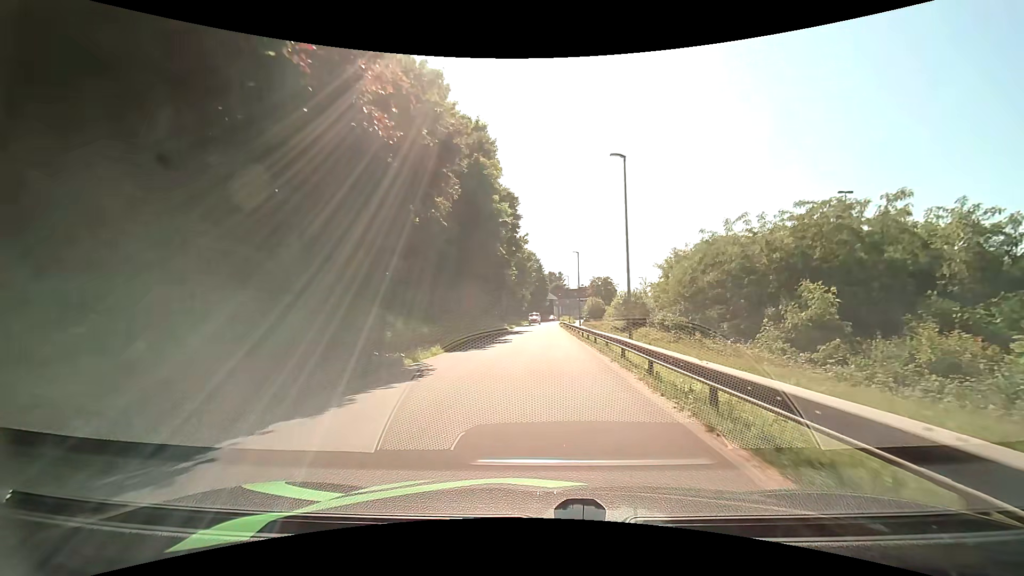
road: residential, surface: asphalt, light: Day
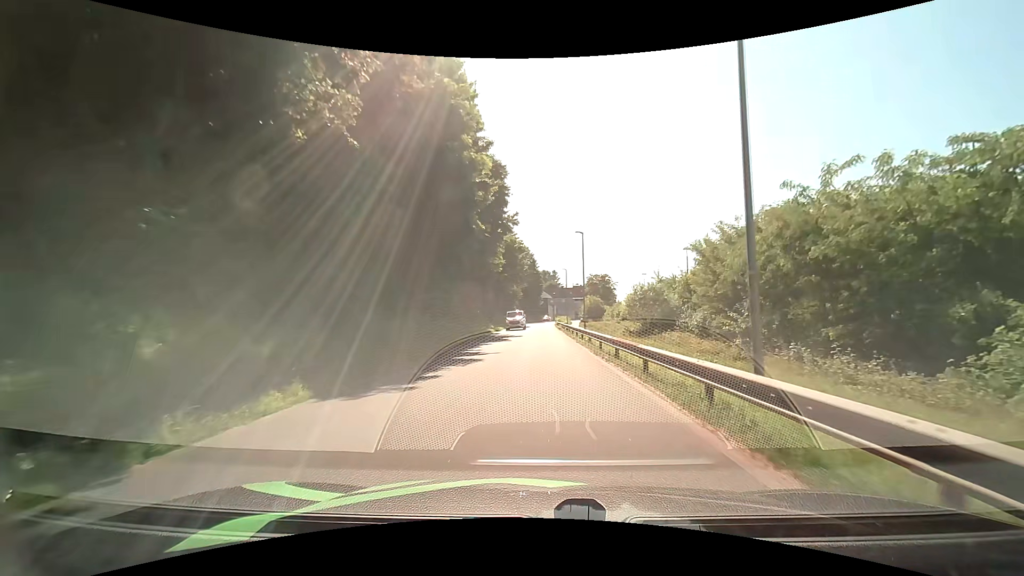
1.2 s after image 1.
(+0.1, +11.9) m; 0°
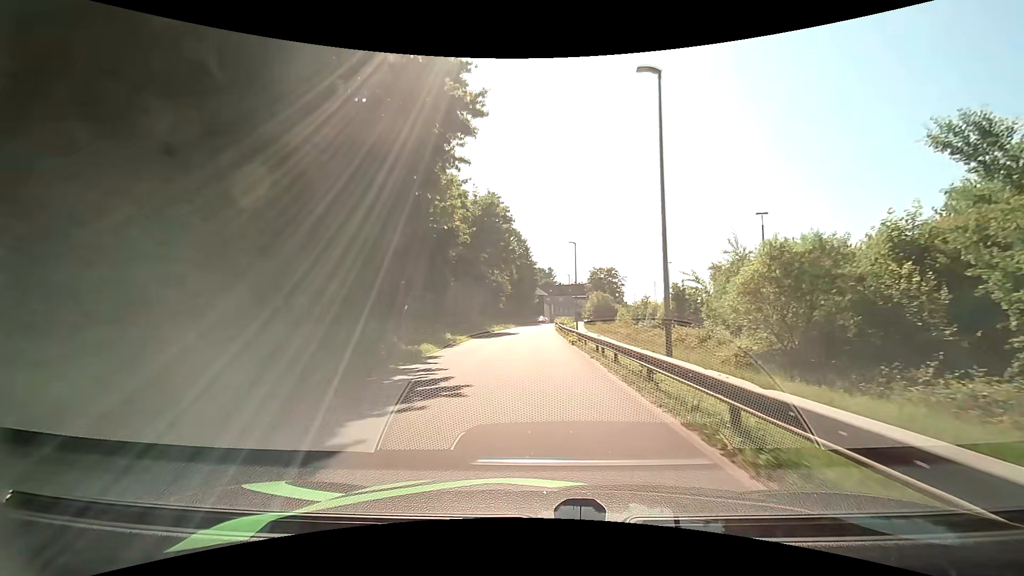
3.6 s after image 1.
(+0.3, +25.7) m; +1°
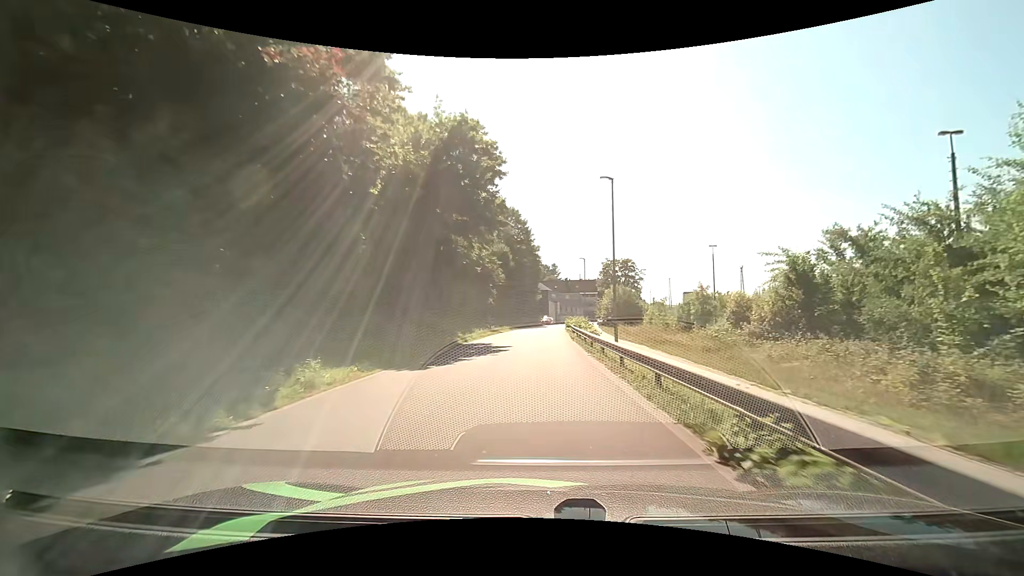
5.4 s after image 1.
(+0.1, +20.4) m; 0°
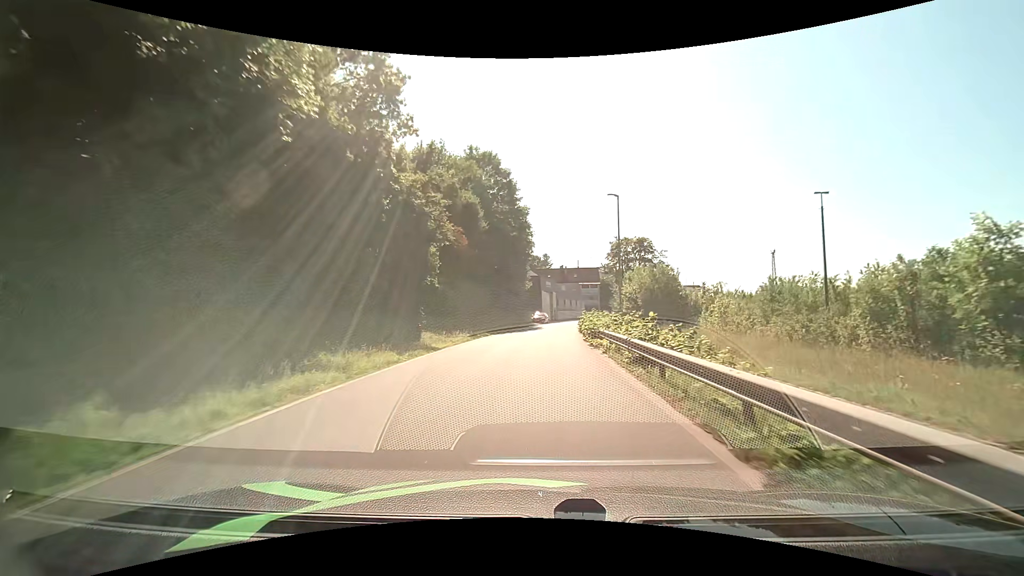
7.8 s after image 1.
(0.0, +27.5) m; +1°
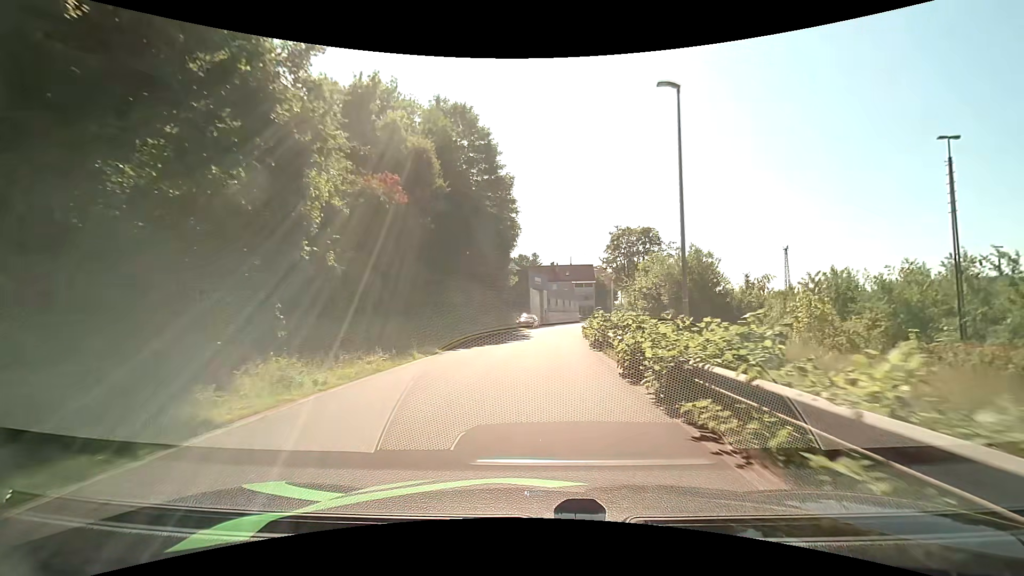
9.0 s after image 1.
(+0.1, +13.6) m; +1°
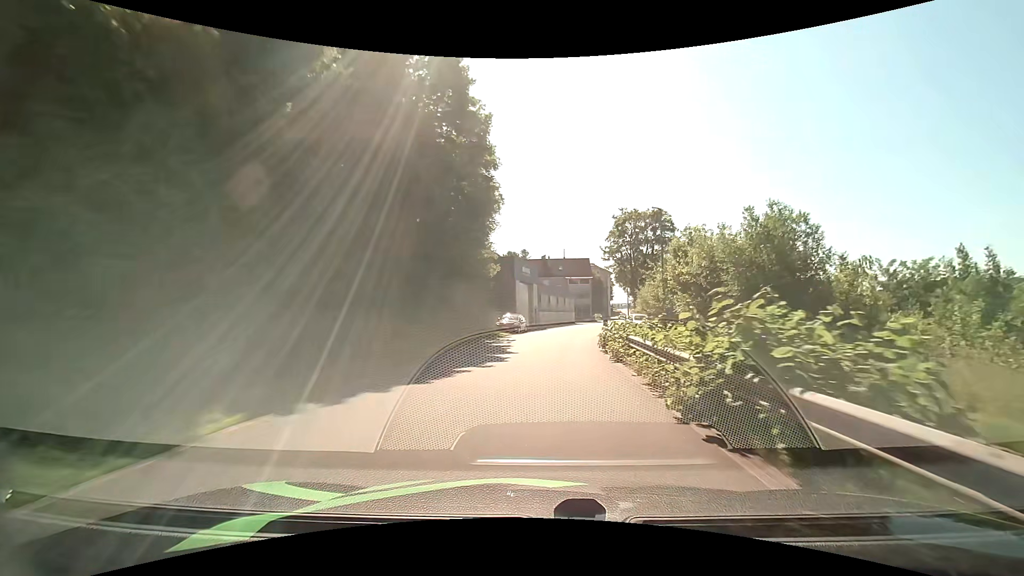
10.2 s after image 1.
(+0.1, +13.5) m; +1°
